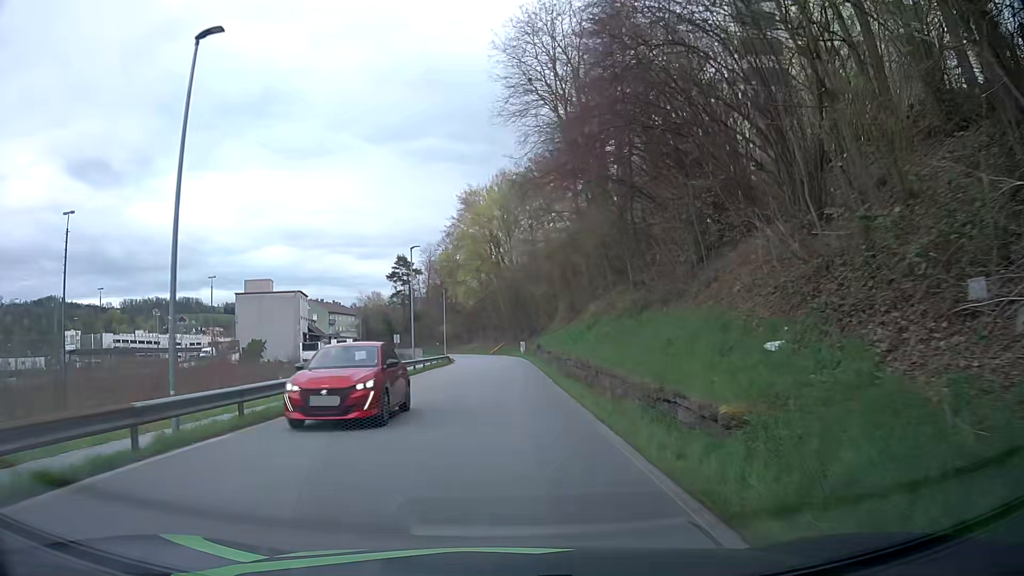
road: residential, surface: asphalt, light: Day
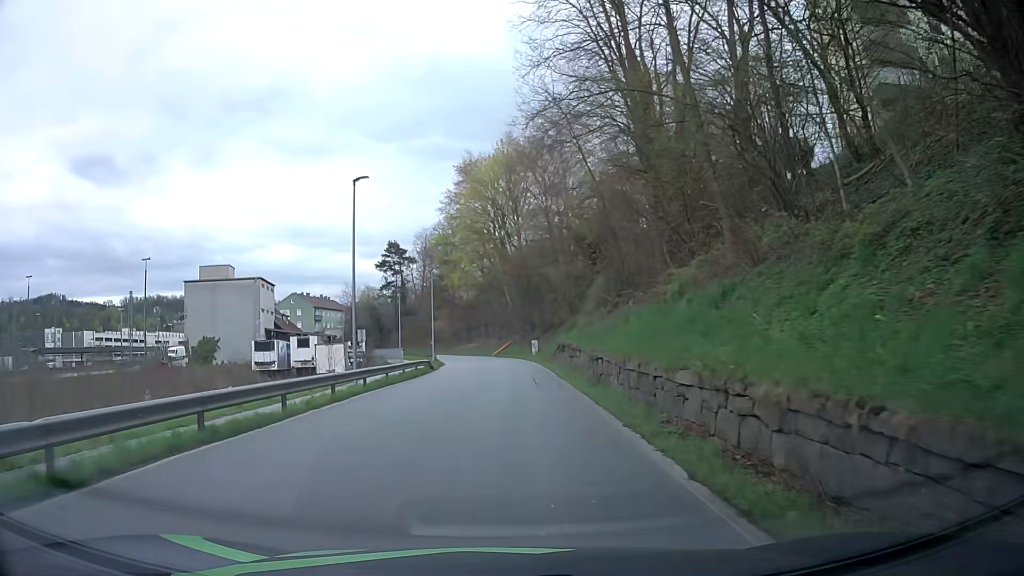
(+0.1, +18.3) m; +1°
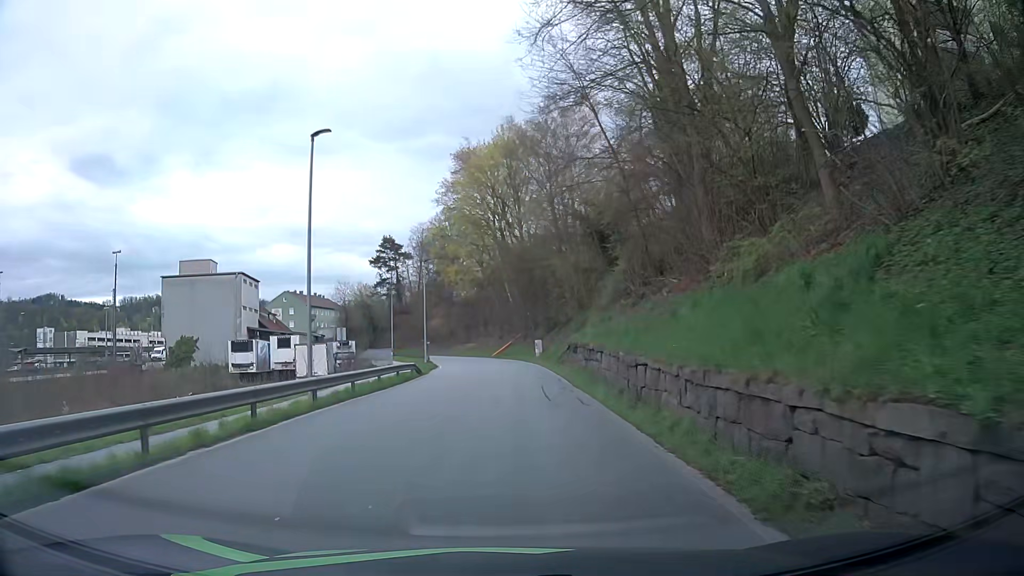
(0.0, +6.0) m; 0°
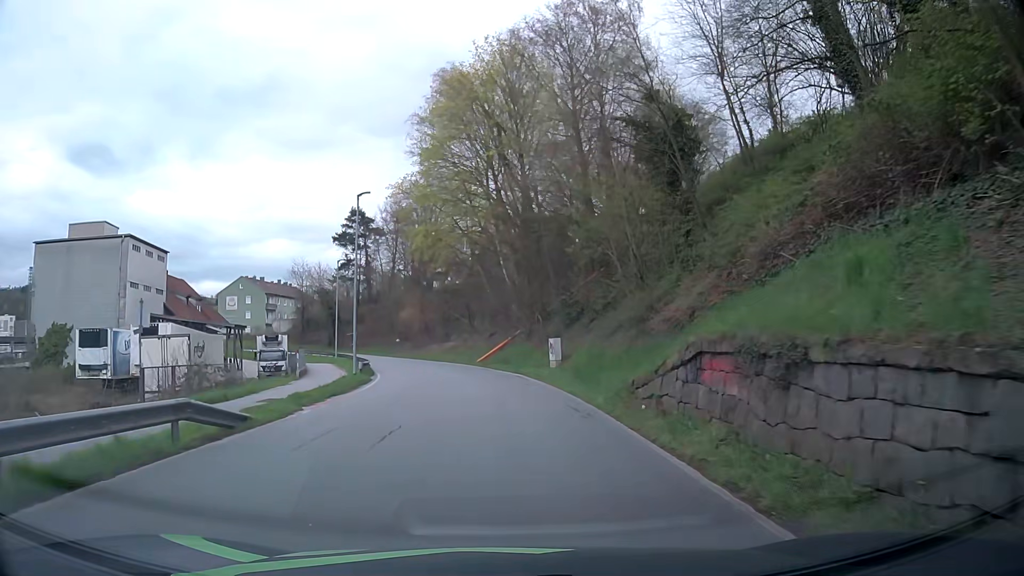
(0.0, +23.2) m; 0°
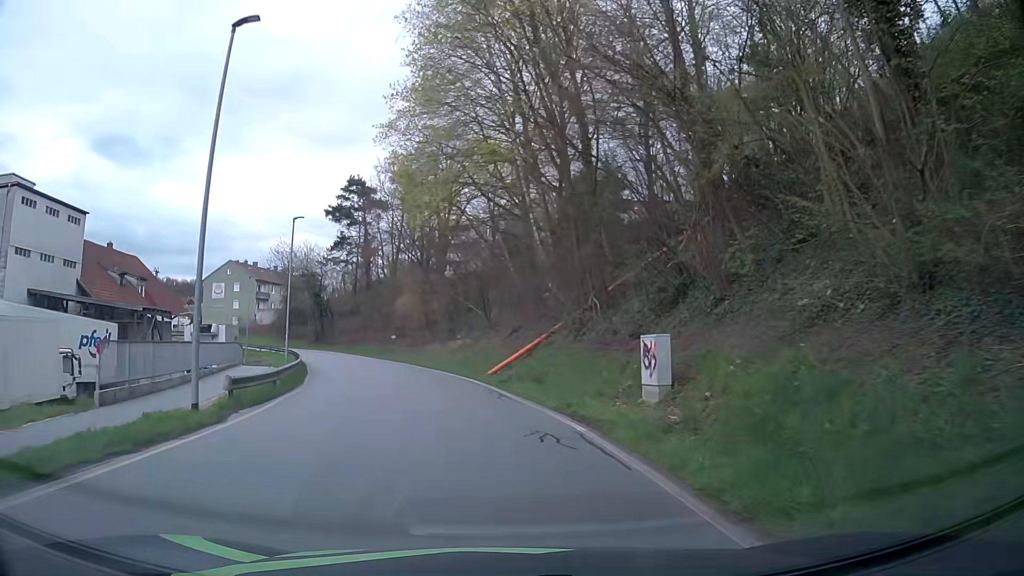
(0.0, +17.5) m; -1°
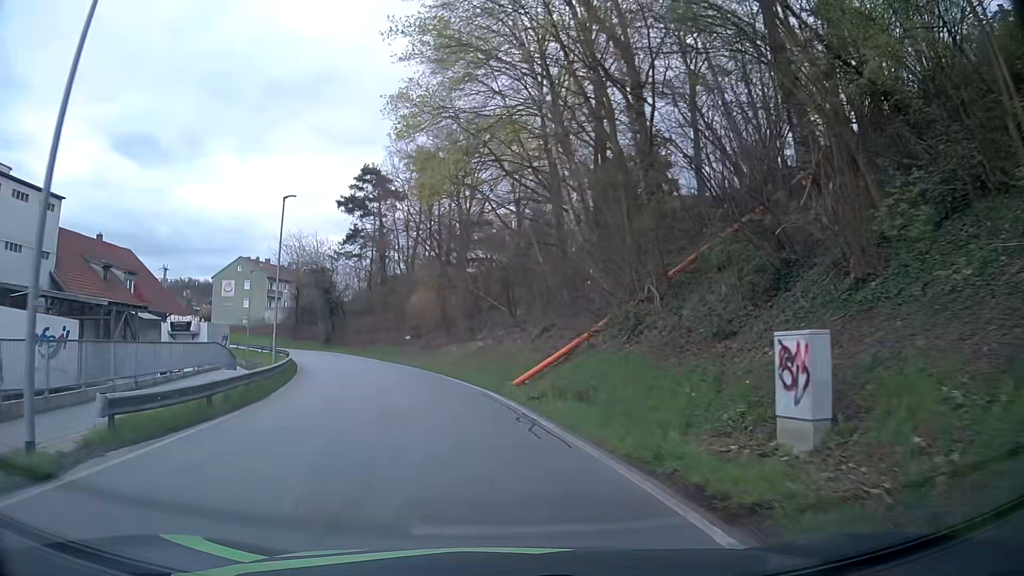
(-0.1, +5.9) m; -2°
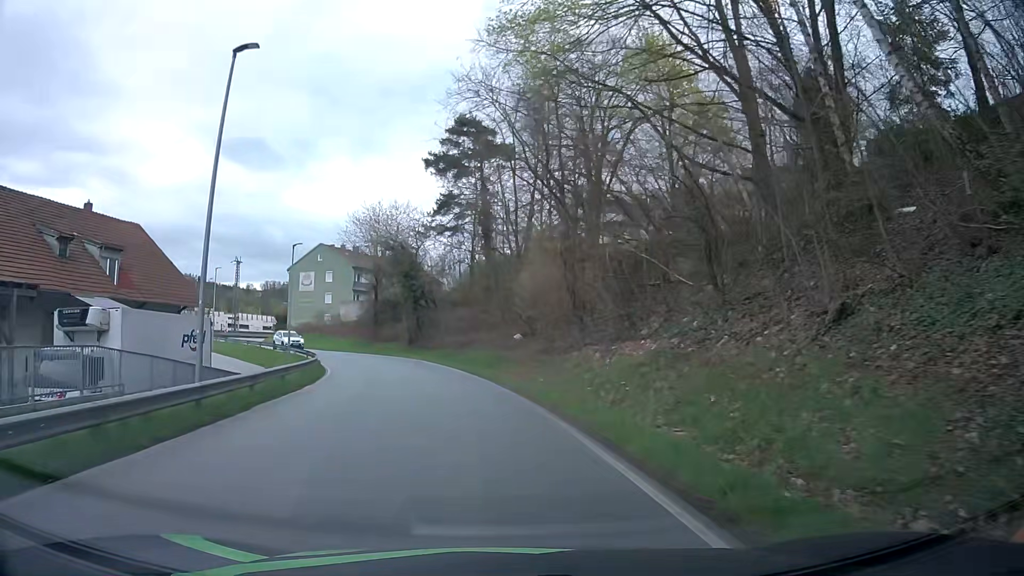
(-1.4, +17.9) m; -9°
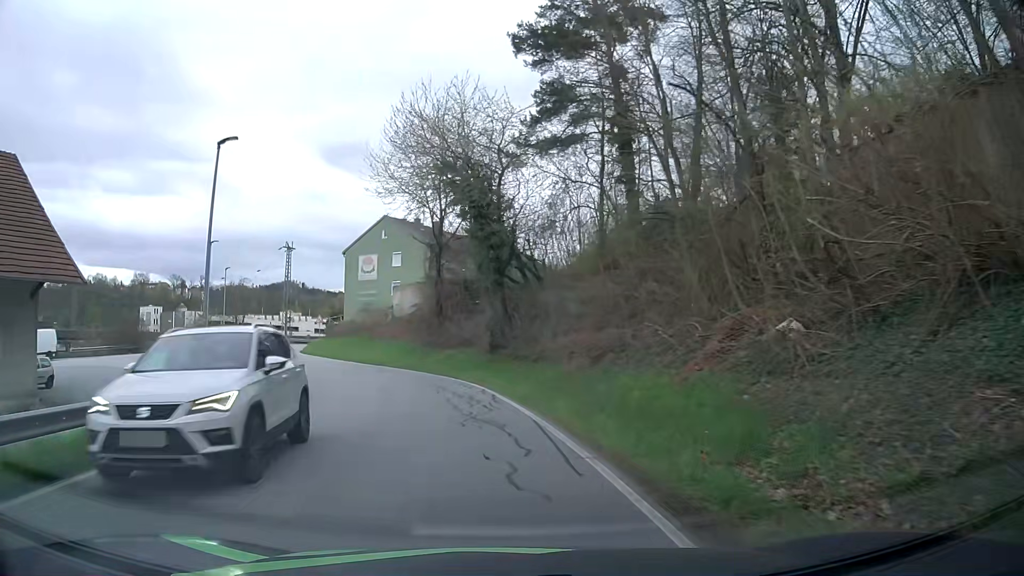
(-2.3, +24.0) m; -10°
(-1, +10) (-3, +20) (-6, +29) (-11, +38) (-15, +47) (-20, +56) (-22, +66) (-21, +76) (-16, +85) (-11, +93) m
